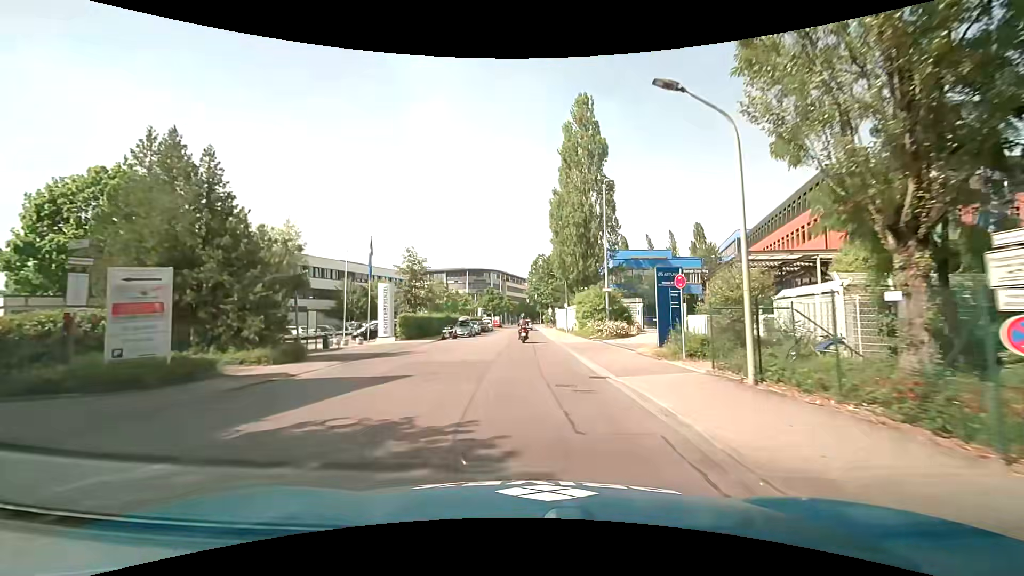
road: unclassified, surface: asphalt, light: Day
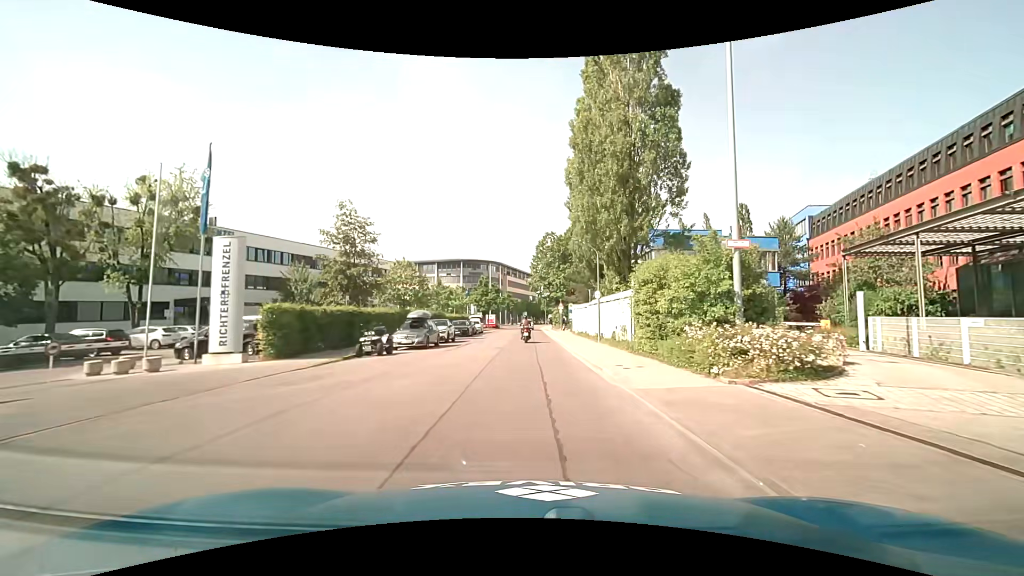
(-0.2, +20.4) m; -1°
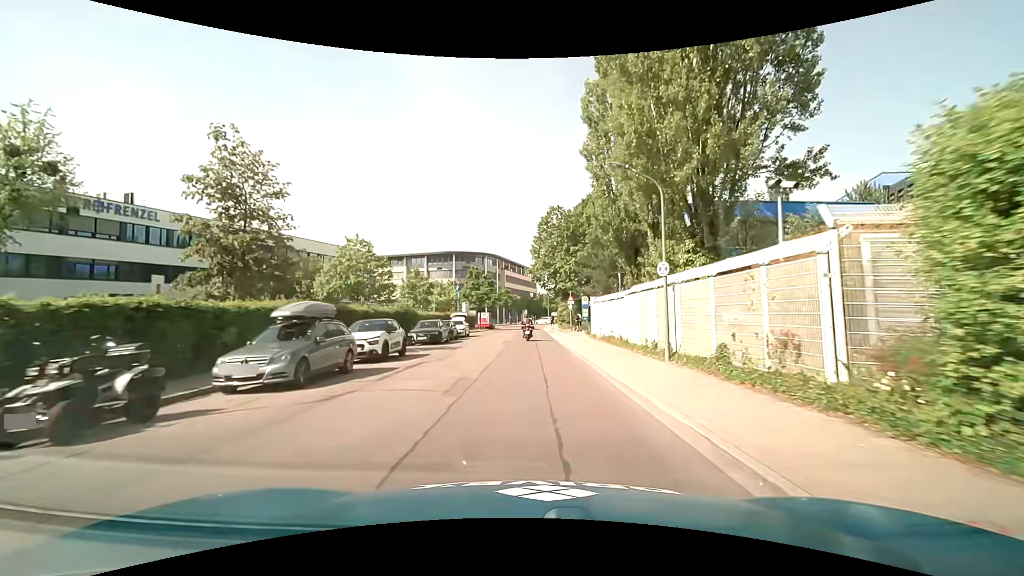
(0.0, +13.6) m; 0°
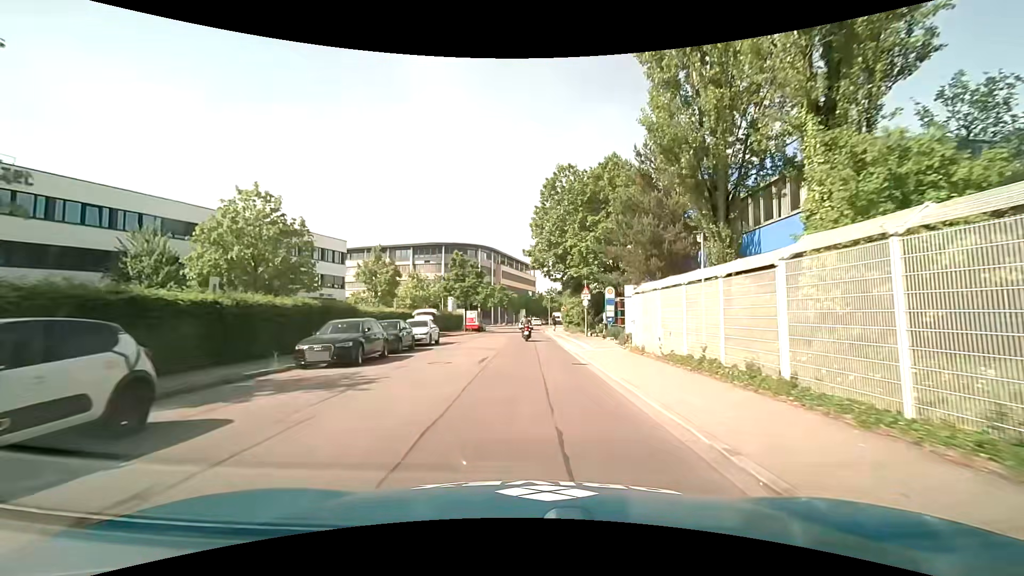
(+0.1, +13.5) m; 0°
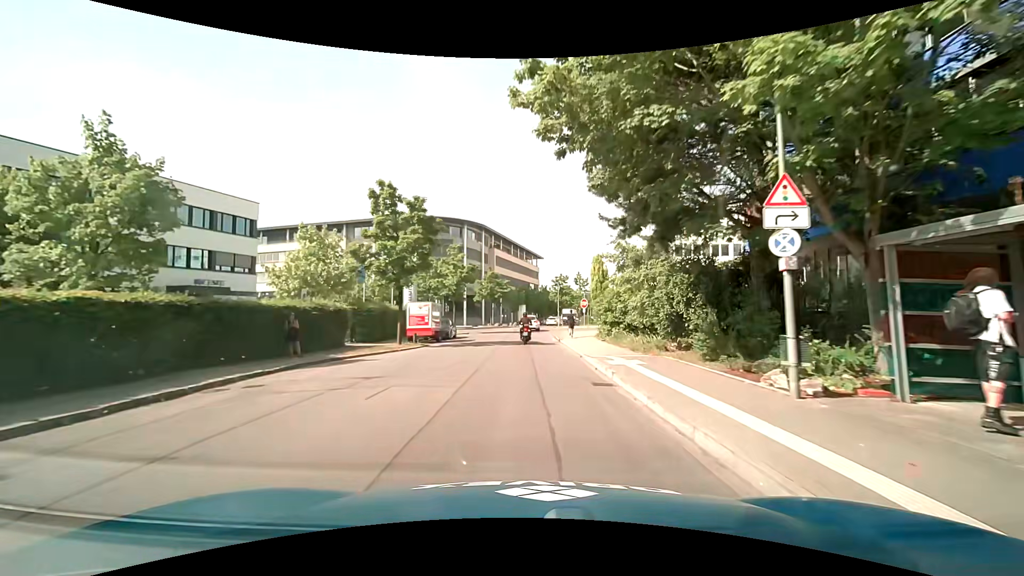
(+0.1, +26.0) m; 0°
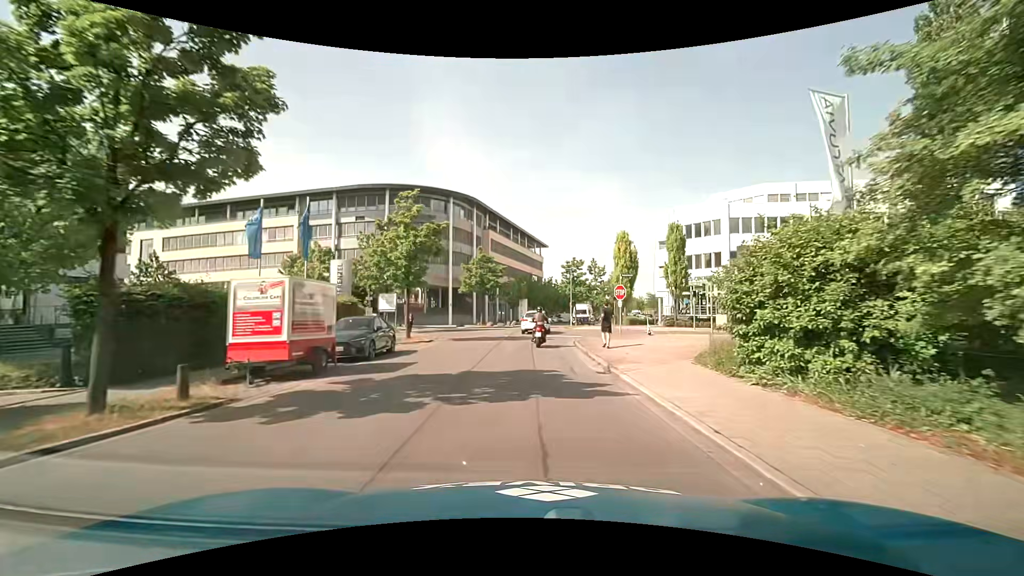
(-0.2, +17.2) m; +1°
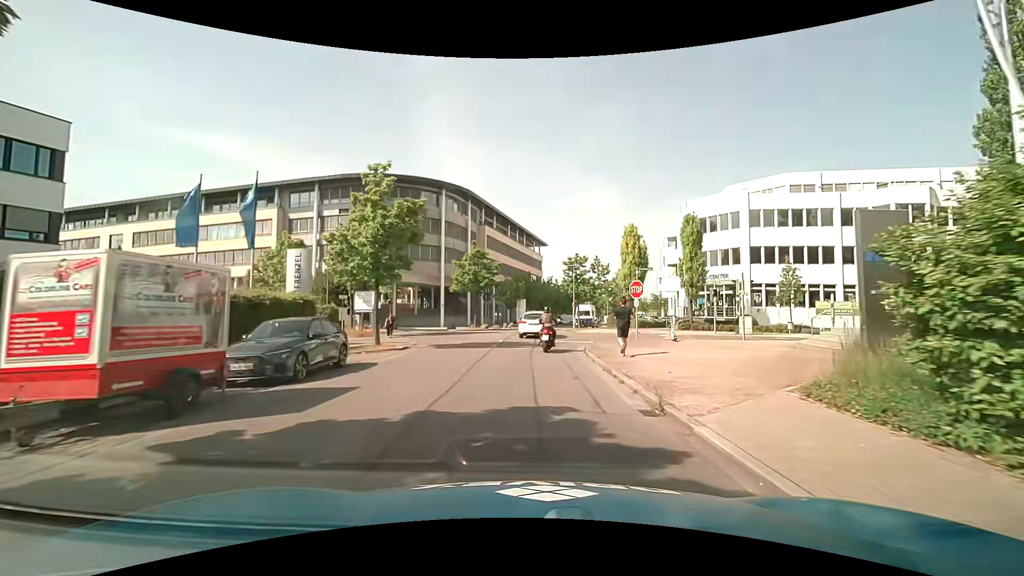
(-0.1, +4.8) m; 0°
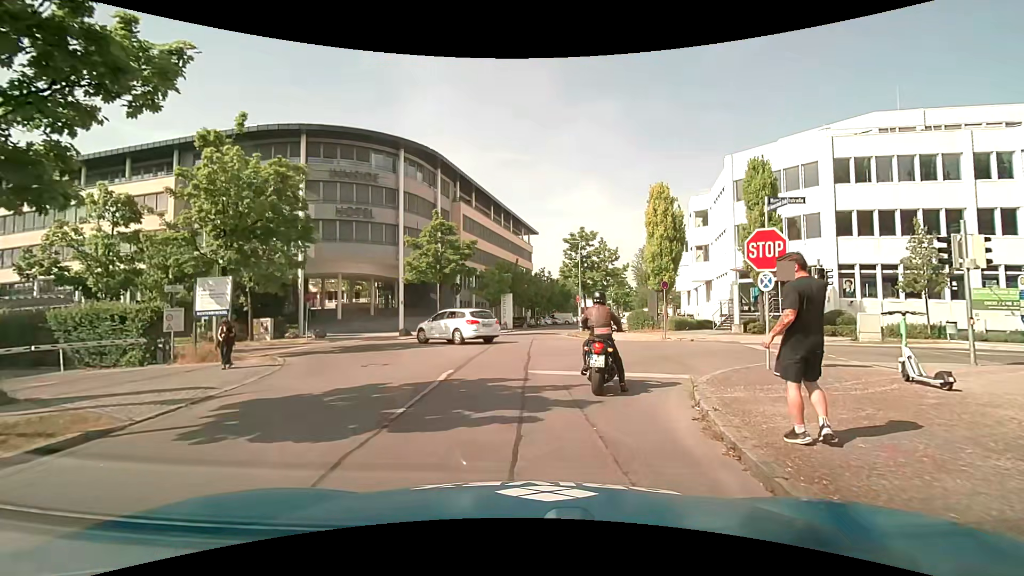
(+0.1, +14.1) m; 0°
